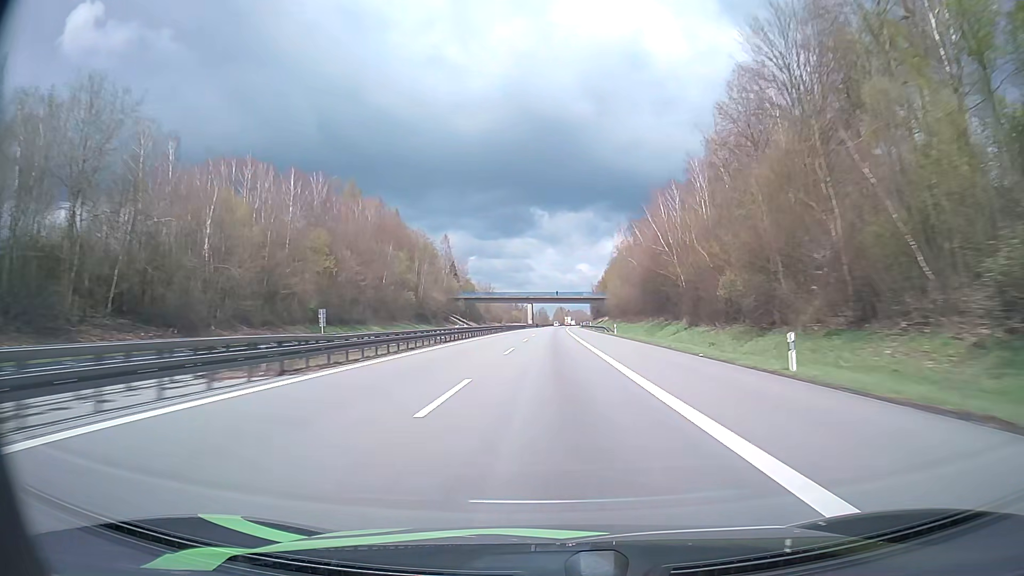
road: motorway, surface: asphalt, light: Day
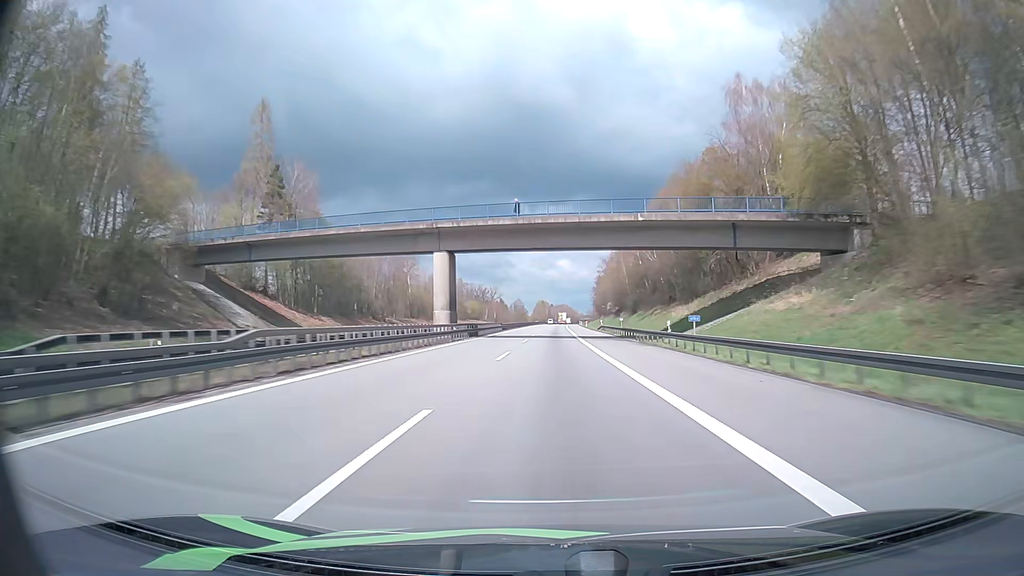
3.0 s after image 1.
(+1.6, +133.5) m; +2°
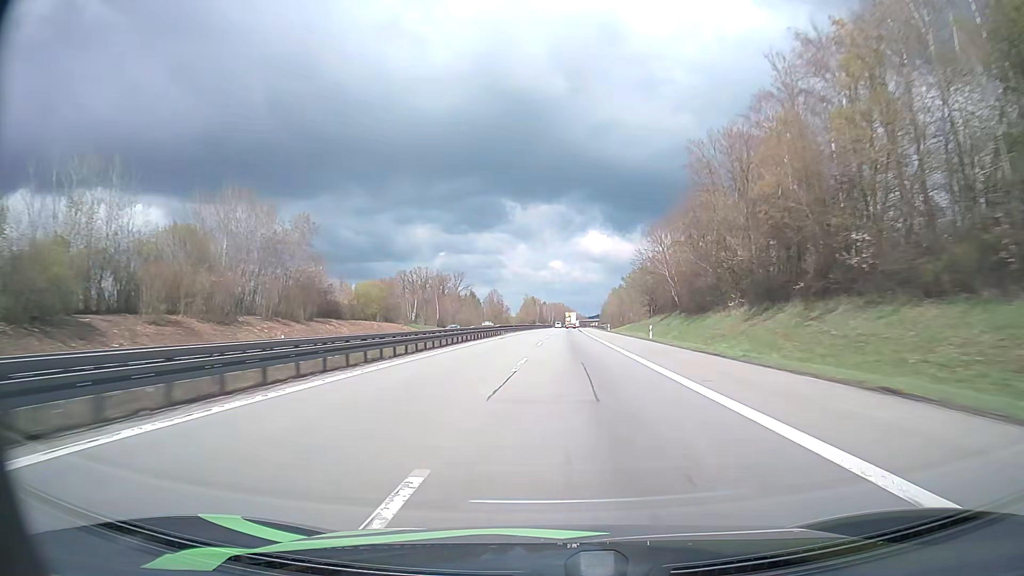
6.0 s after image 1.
(+1.1, +133.4) m; +1°
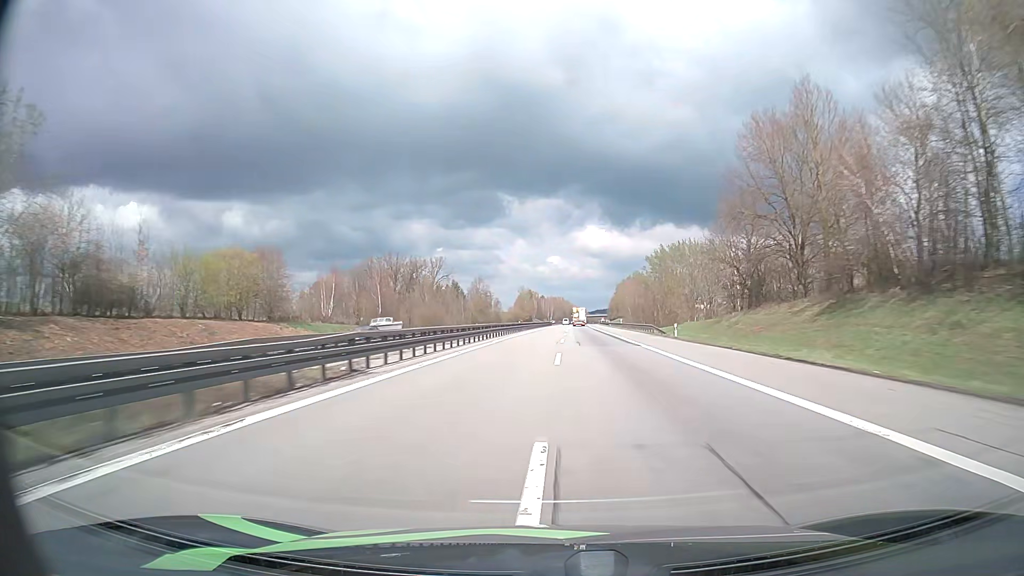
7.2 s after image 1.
(+0.1, +52.9) m; 0°
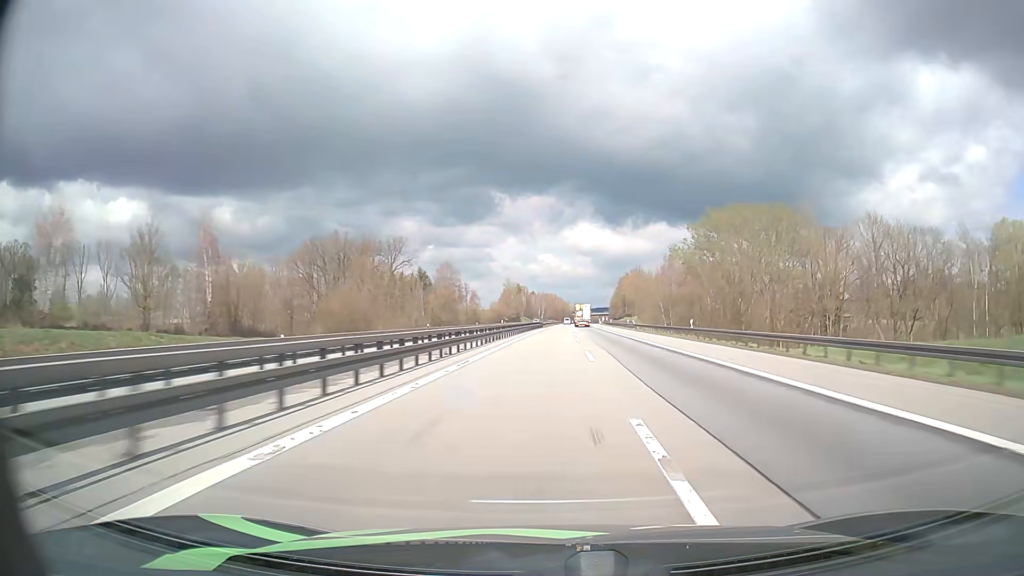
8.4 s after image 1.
(+0.3, +52.4) m; +1°
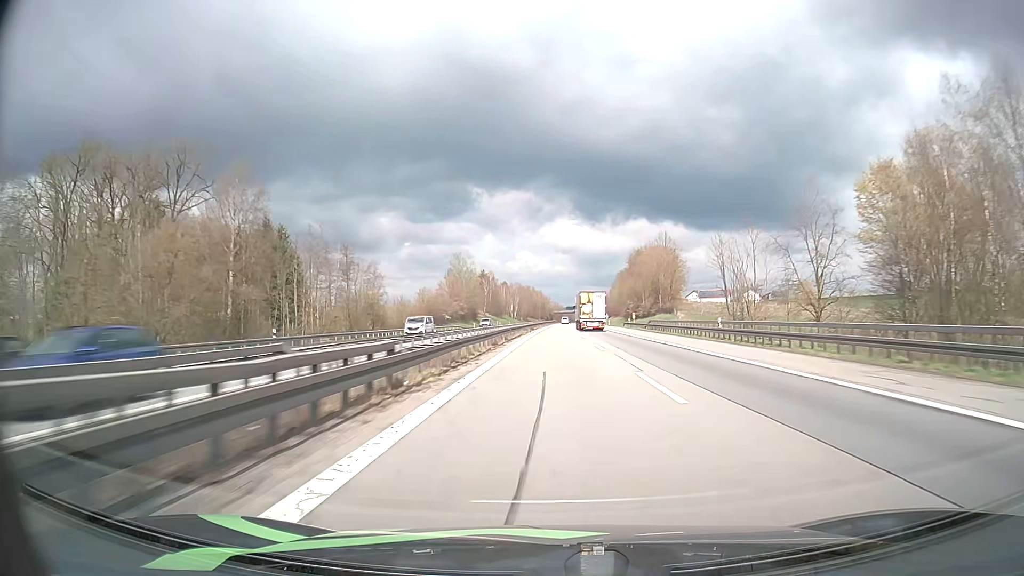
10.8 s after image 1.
(+1.6, +101.7) m; +2°
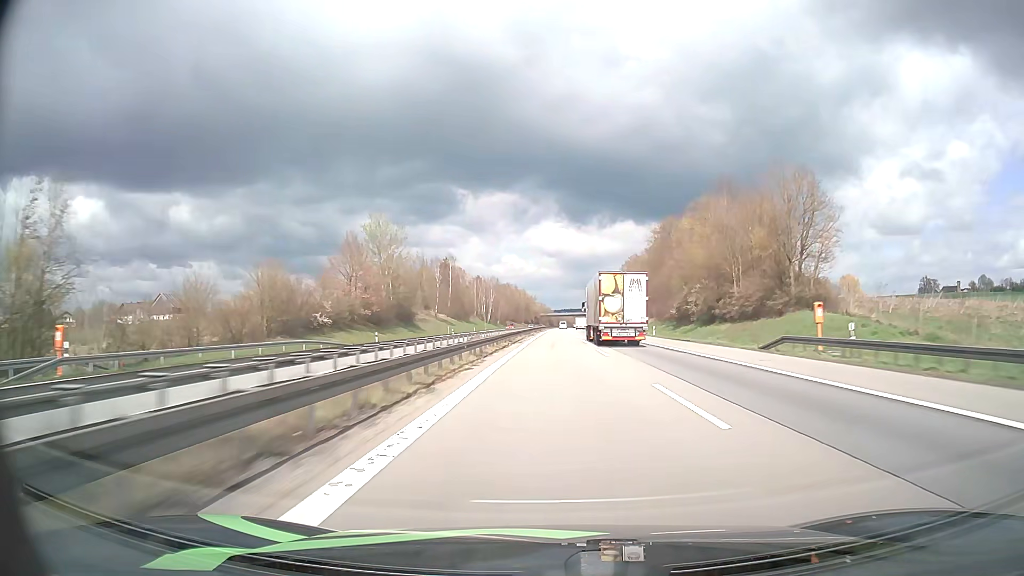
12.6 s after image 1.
(+0.8, +73.9) m; +1°
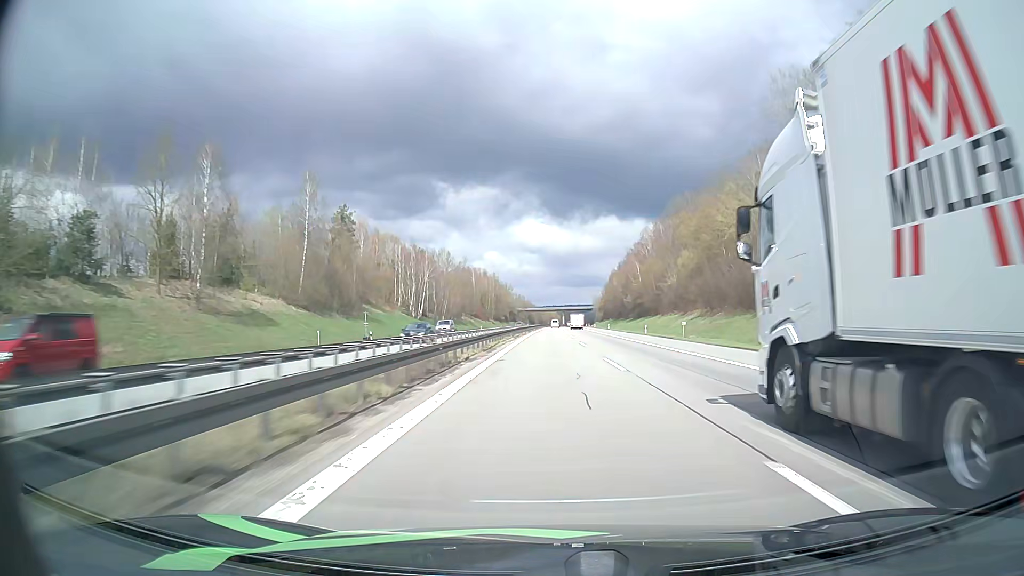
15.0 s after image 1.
(+1.1, +99.2) m; +1°
(0, +10) (0, +20) (0, +30) (0, +40) (0, +50) (0, +60) (0, +70) (0, +80) (+1, +90) (+1, +100) m
